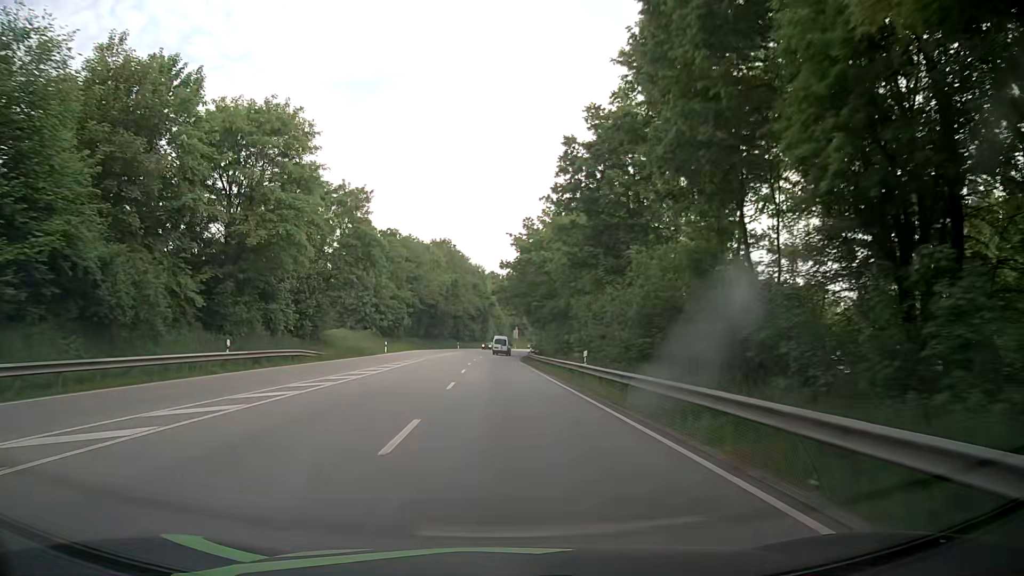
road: primary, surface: asphalt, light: Day
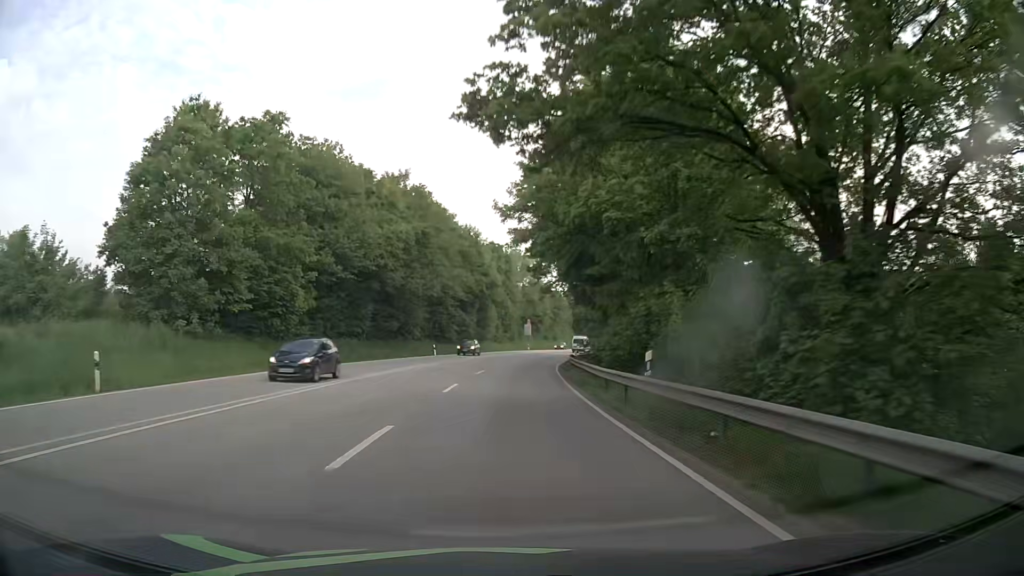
(-0.8, +49.1) m; -1°
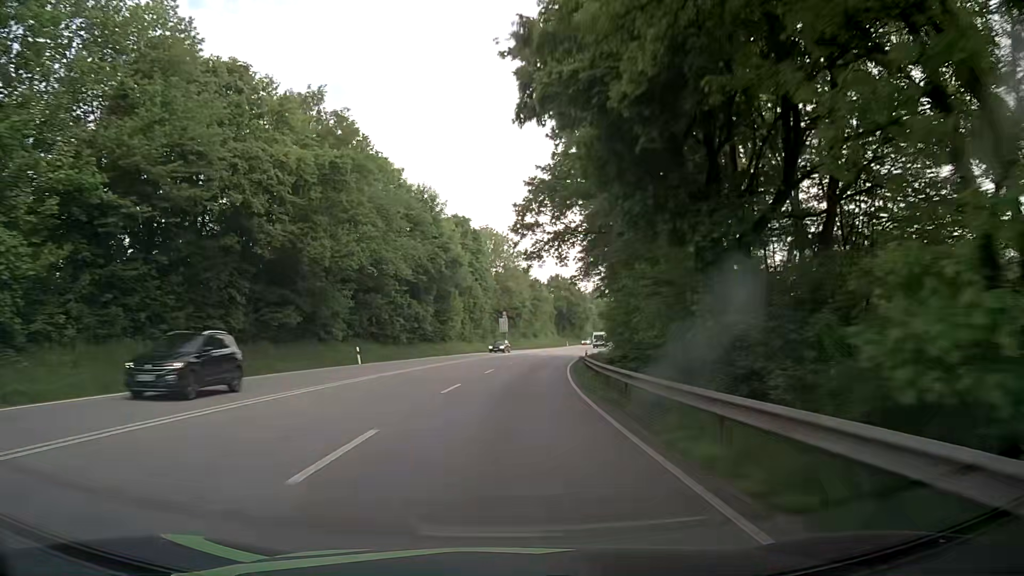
(+0.7, +24.7) m; +2°
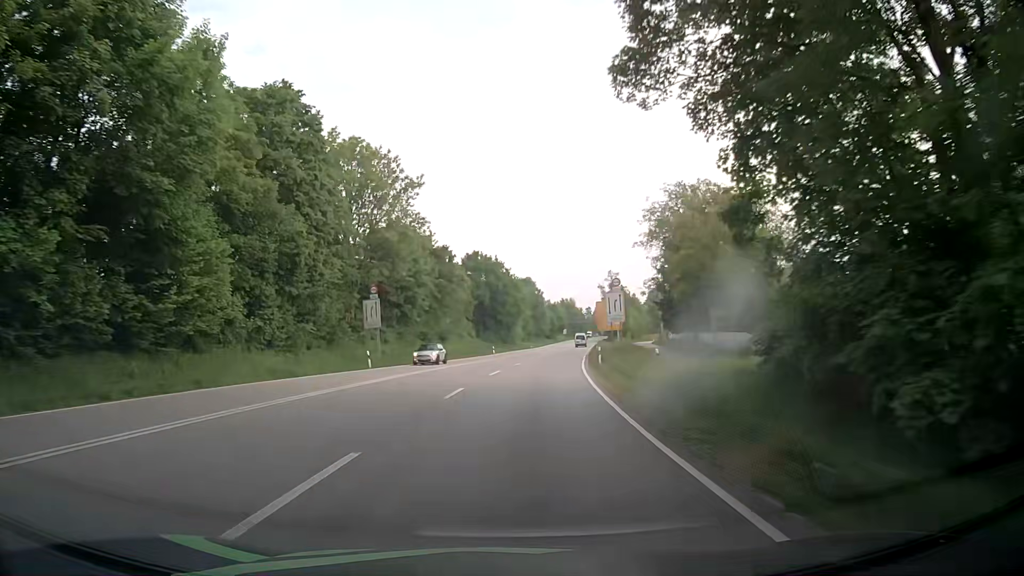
(+2.9, +49.6) m; +7°
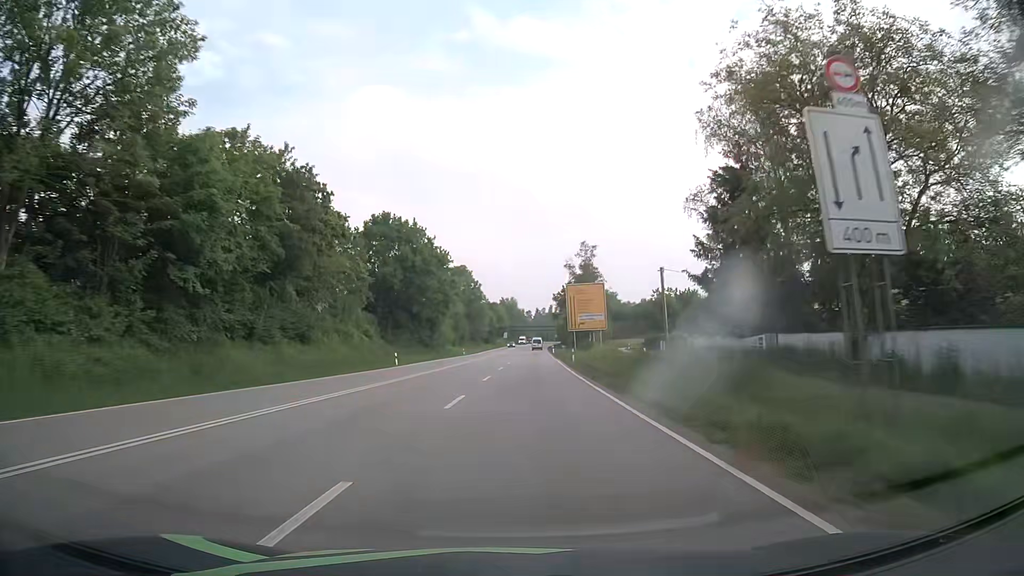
(+1.9, +37.3) m; +5°
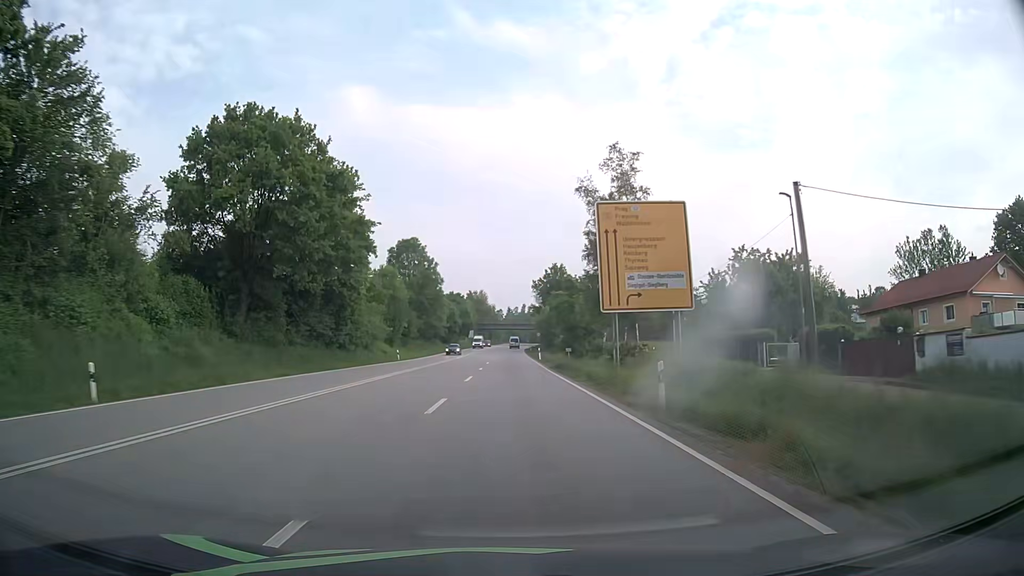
(+1.3, +37.5) m; +3°
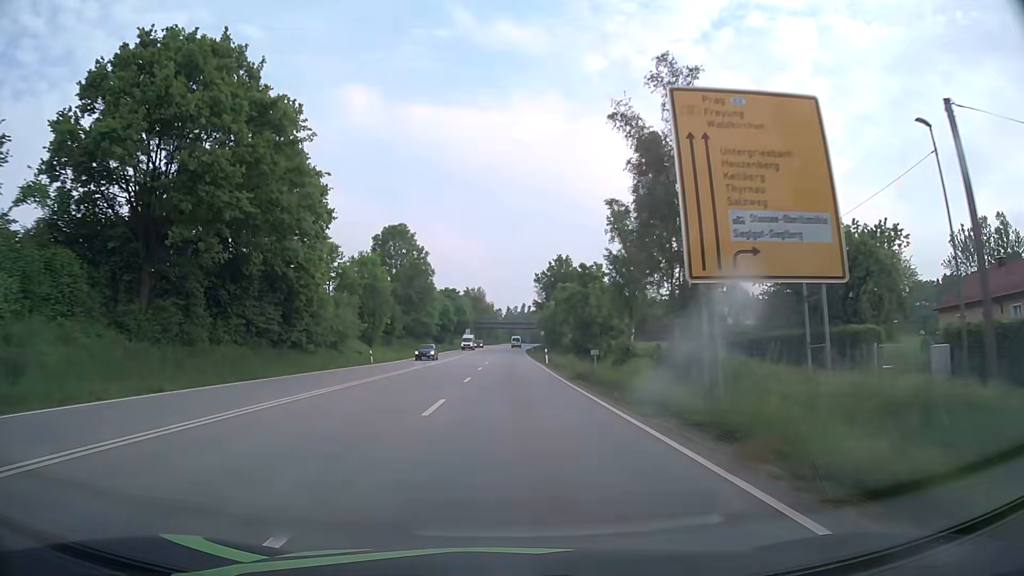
(0.0, +12.5) m; +1°
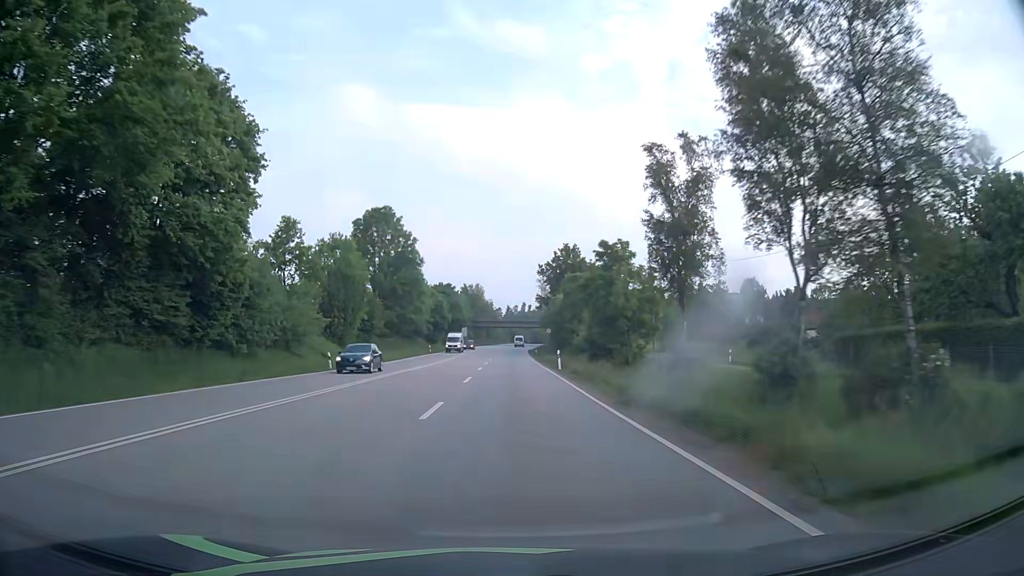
(-0.1, +12.5) m; 0°
(0, +10) (0, +20) (0, +30) (0, +40) (0, +50) (0, +60) (0, +70) (0, +80) (+1, +90) (+1, +100) m
